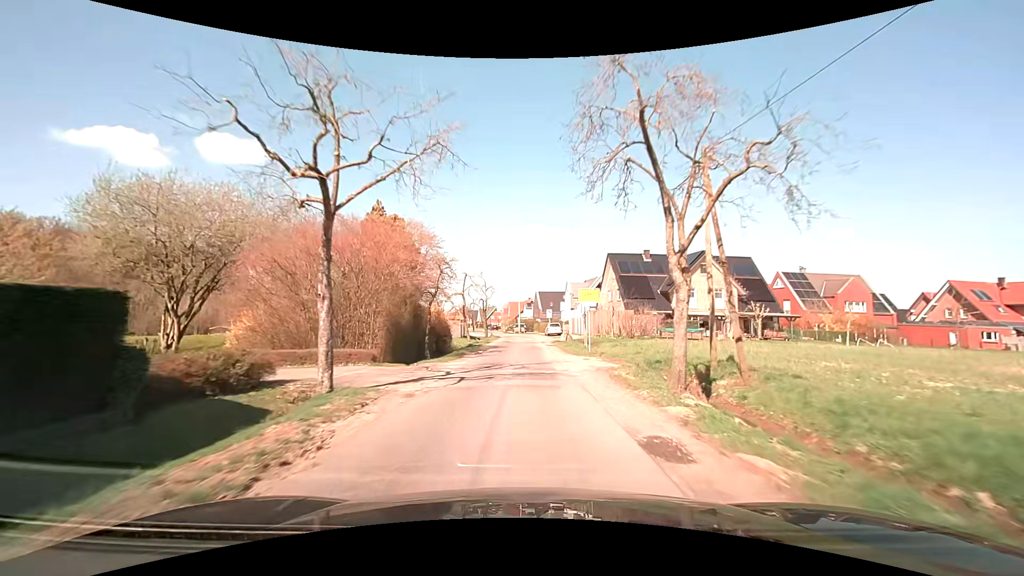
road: residential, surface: asphalt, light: Day
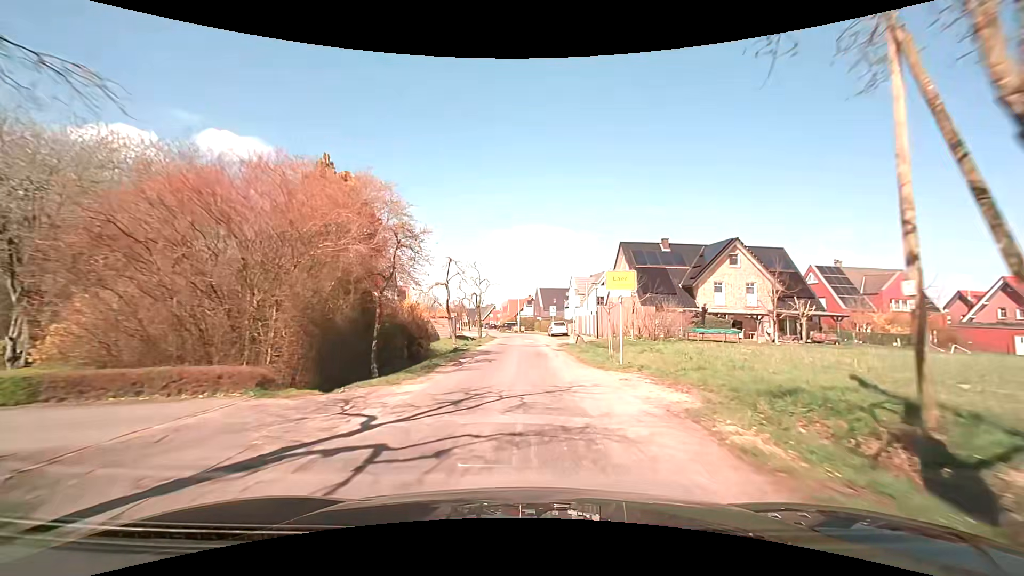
(0.0, +7.5) m; 0°
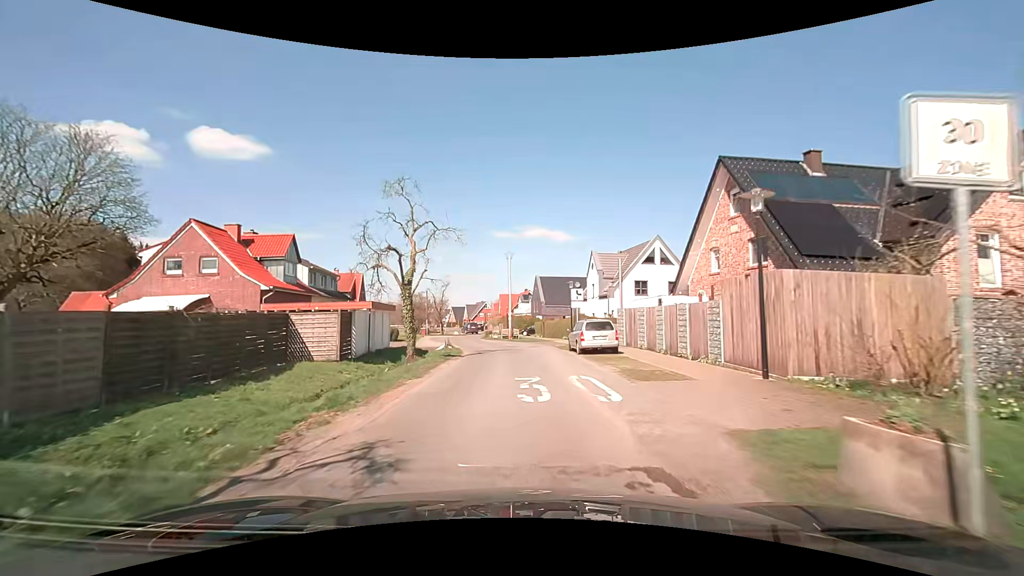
(+0.2, +26.7) m; +1°
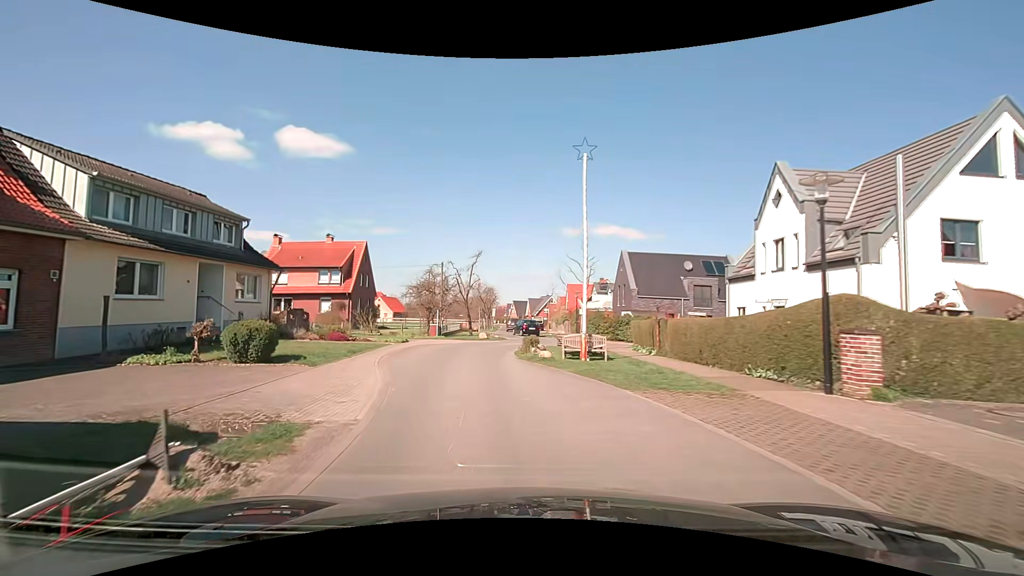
(-0.6, +26.4) m; -7°
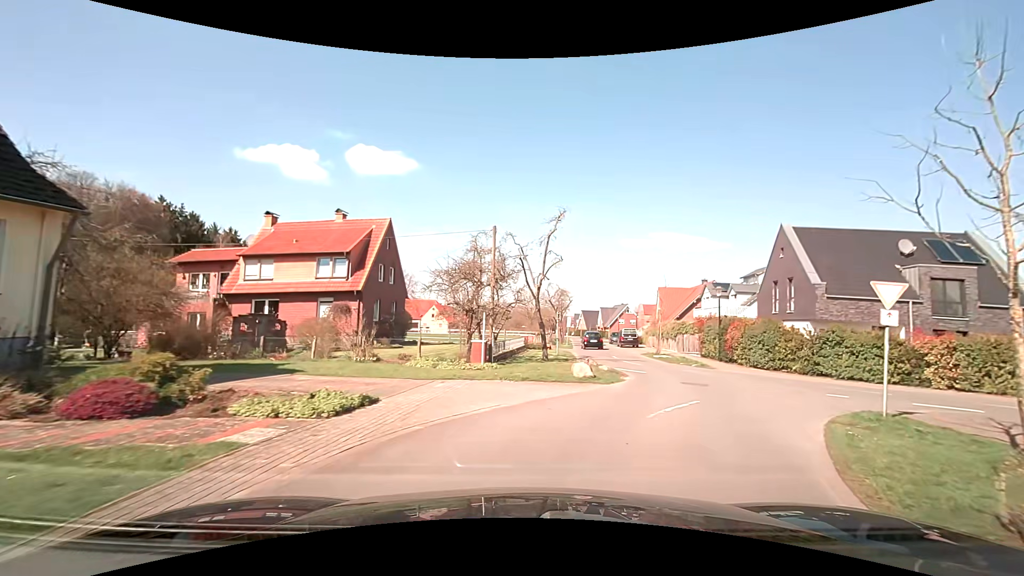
(-2.4, +17.7) m; -9°
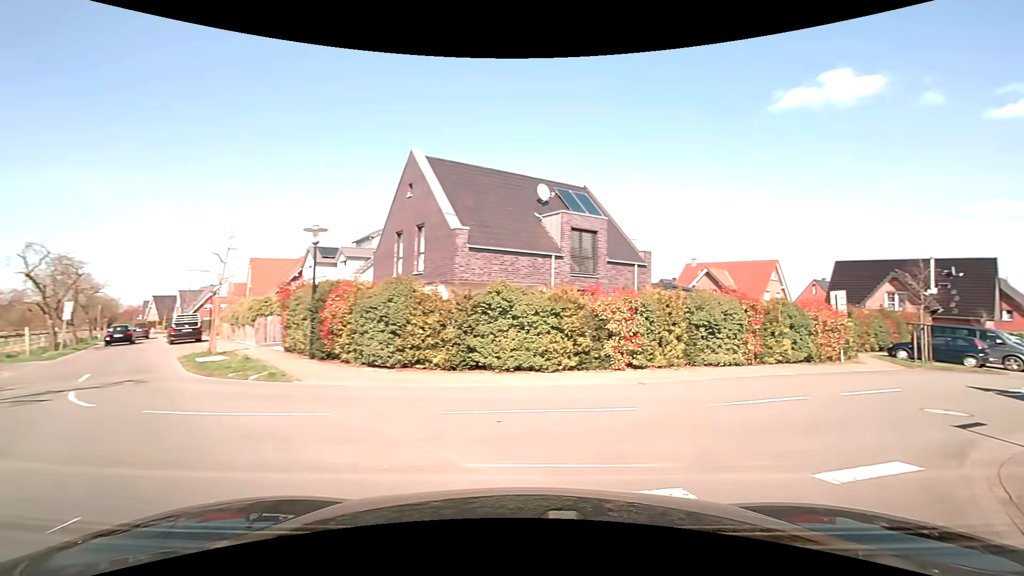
(+4.0, +13.1) m; +41°
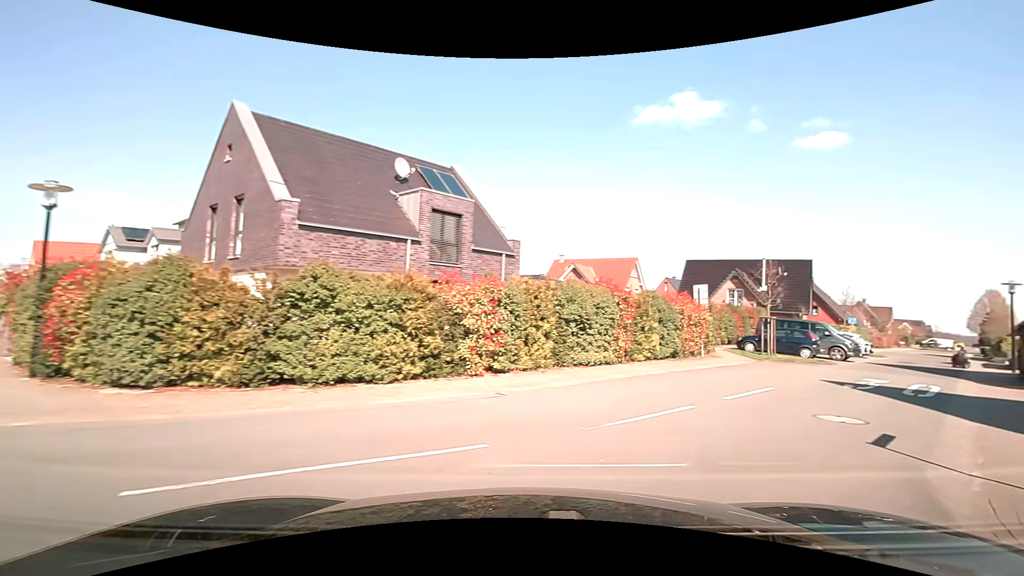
(+0.3, +3.0) m; +13°
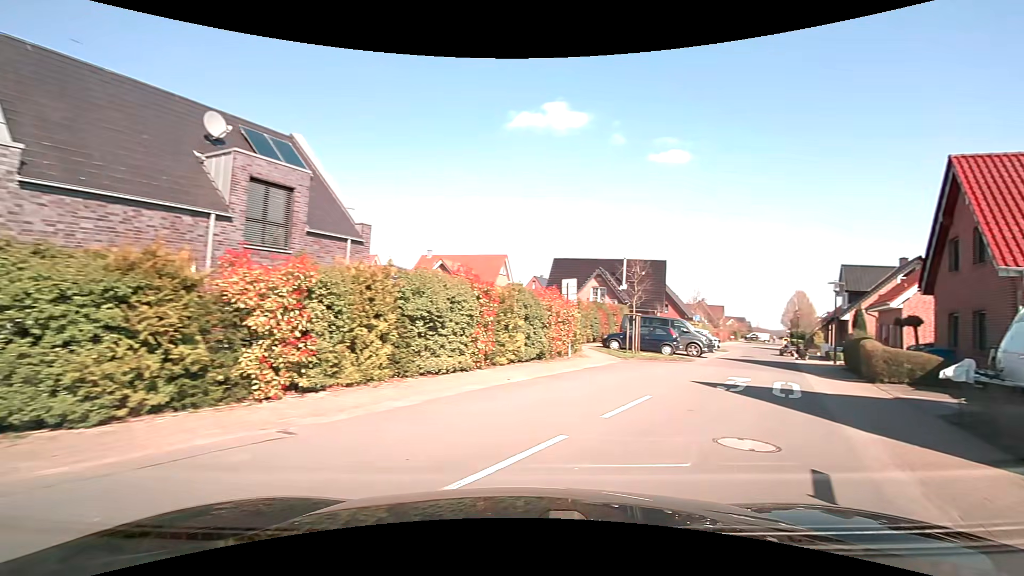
(+0.4, +3.0) m; +15°
